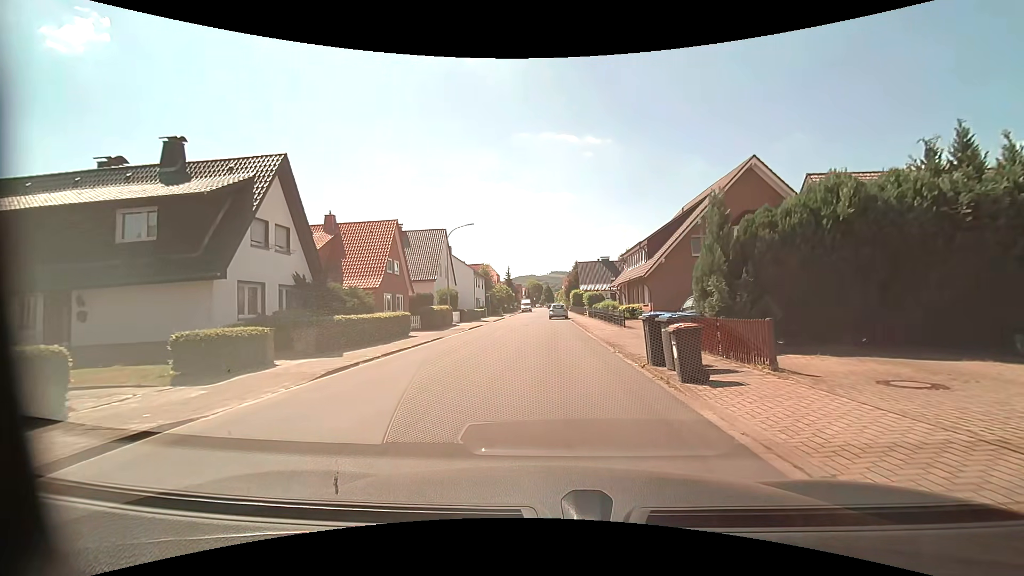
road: residential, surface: asphalt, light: Day
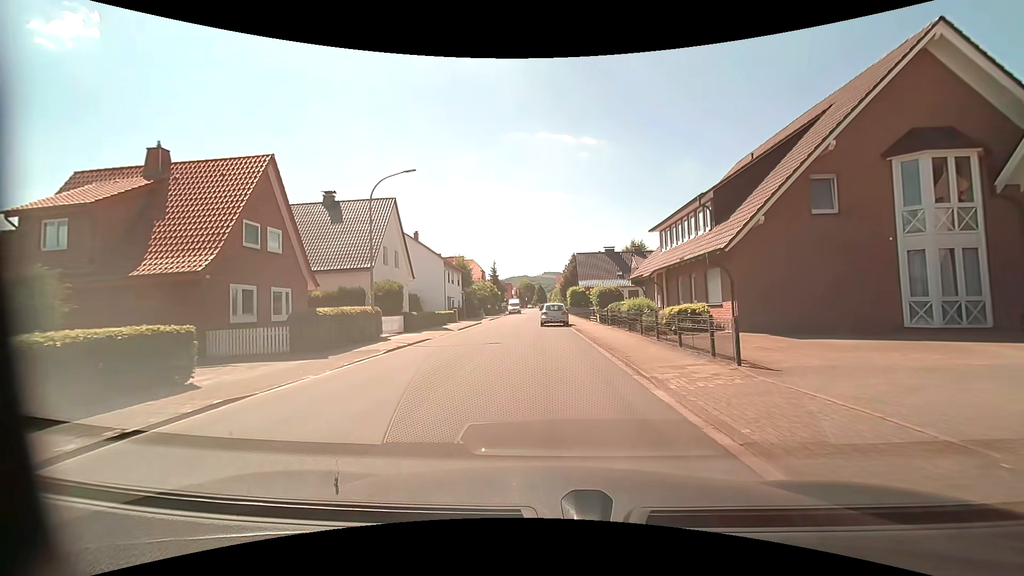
(+0.1, +15.4) m; +1°
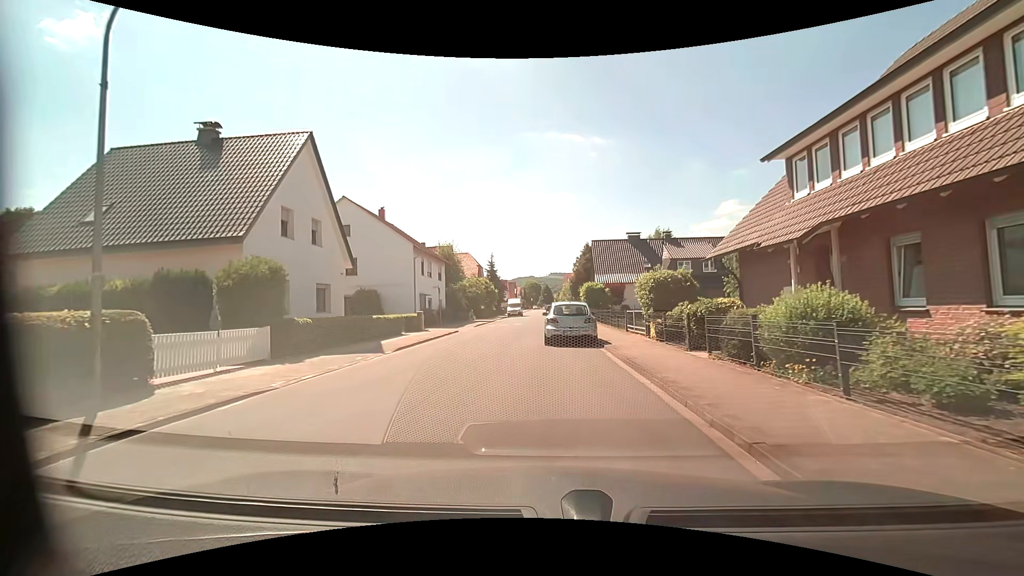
(-0.1, +14.4) m; -1°
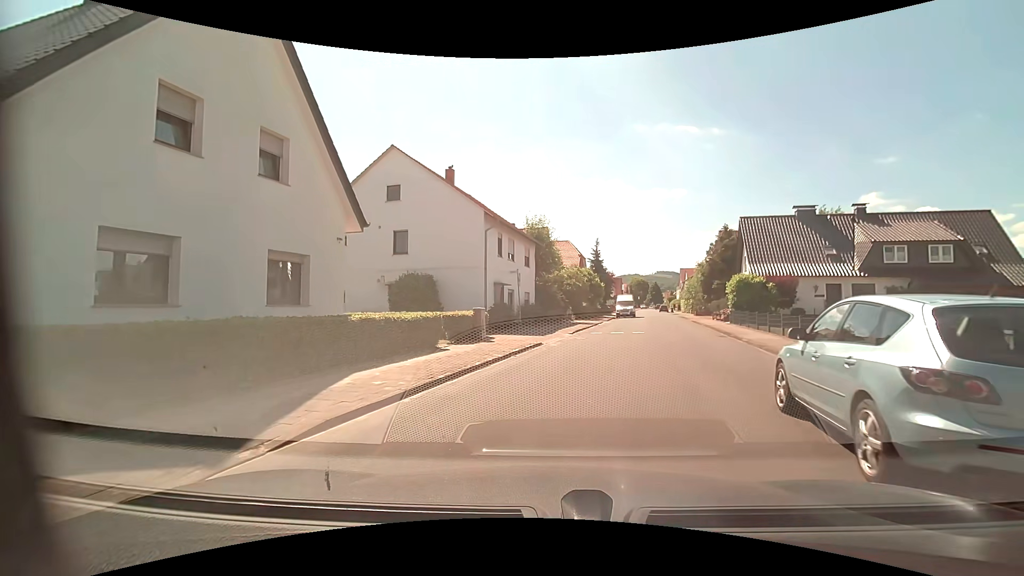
(-1.1, +12.6) m; -12°
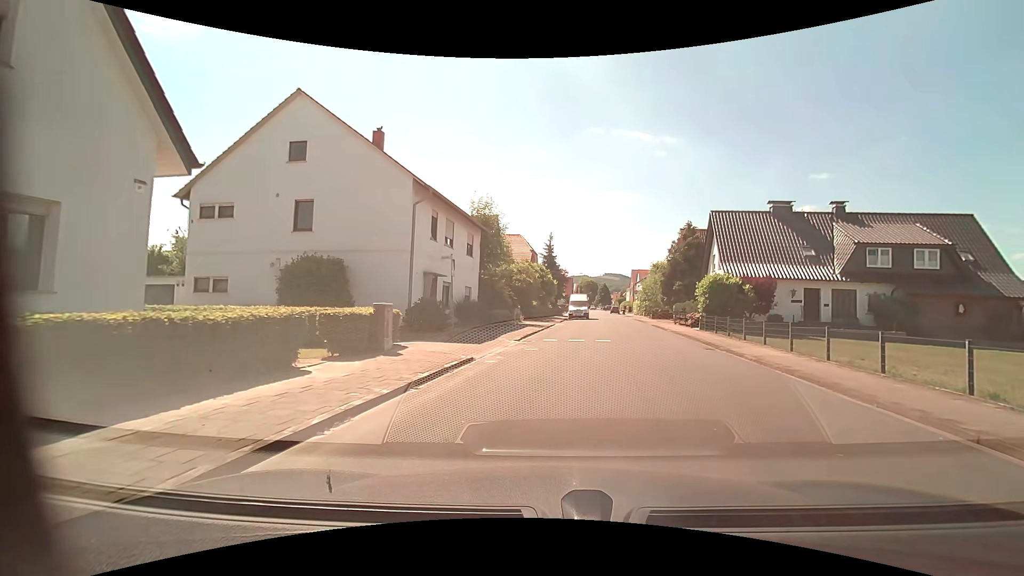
(+0.2, +5.7) m; +6°
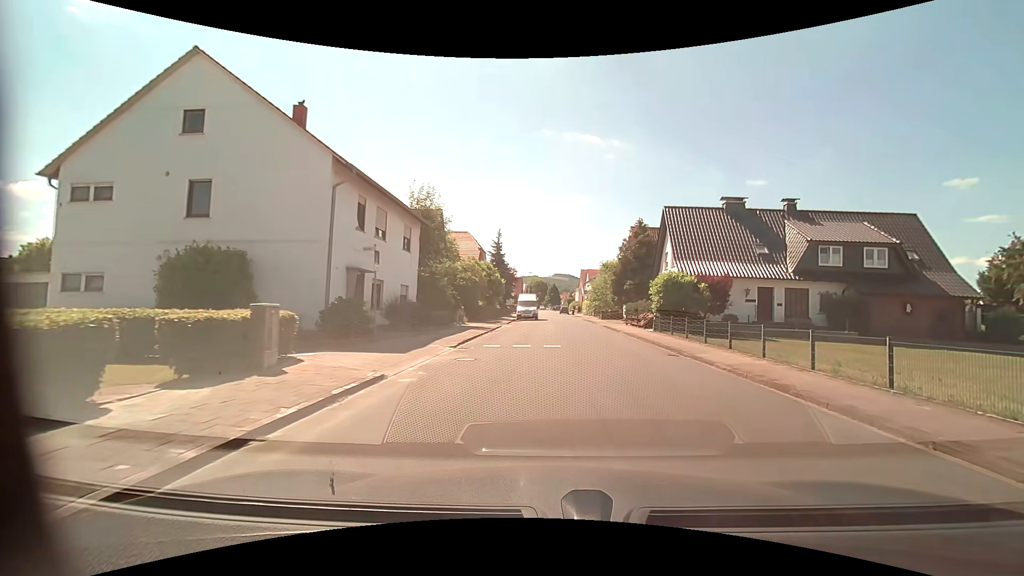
(+0.1, +2.7) m; +7°
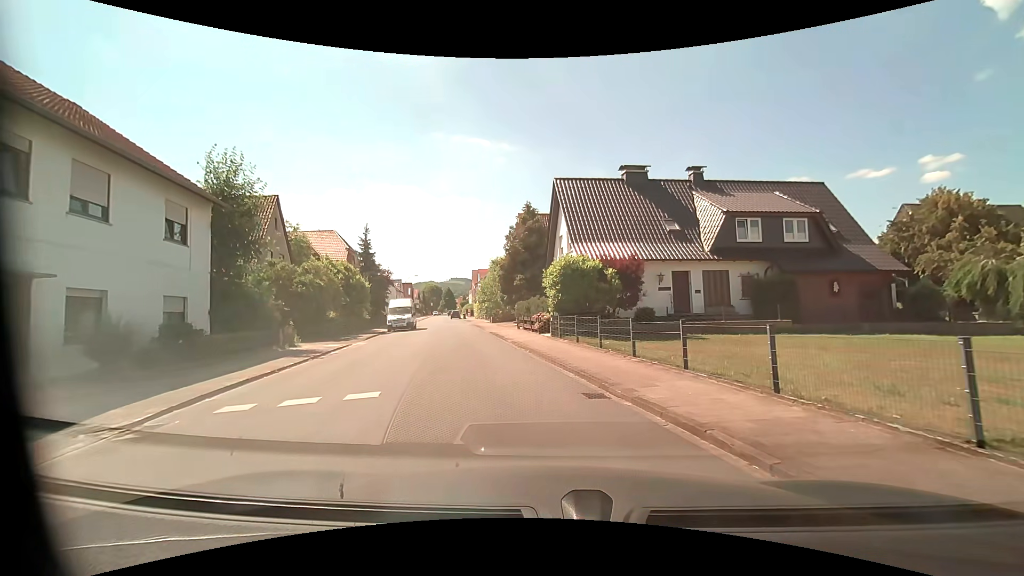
(+1.2, +8.2) m; +12°
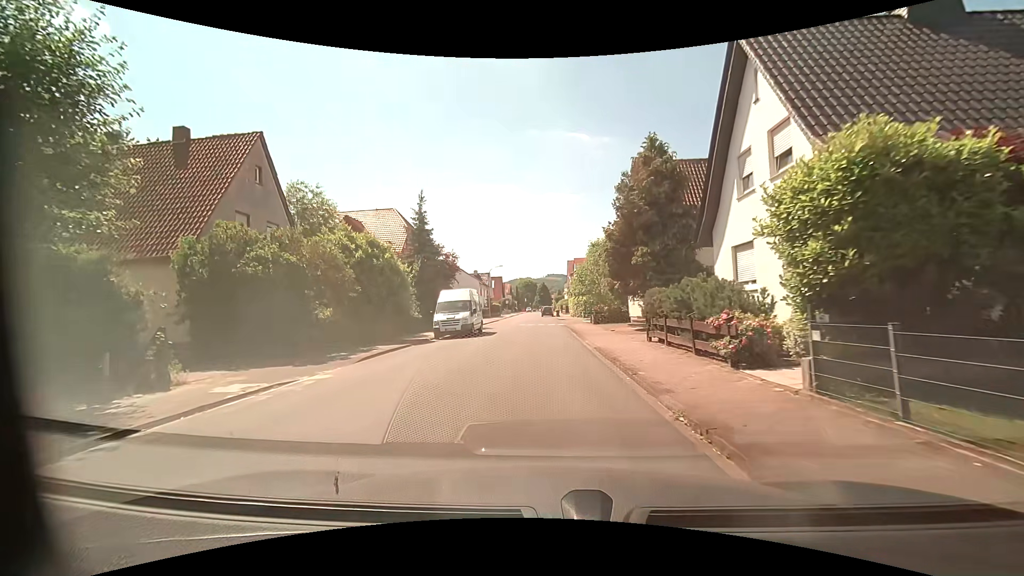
(-1.6, +14.1) m; -12°
